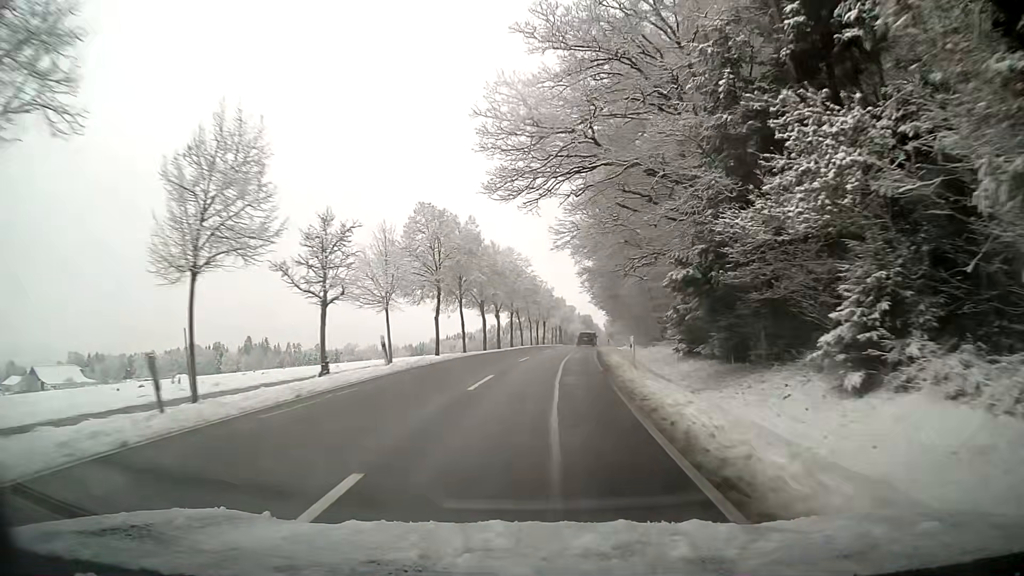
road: tertiary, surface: asphalt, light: Day
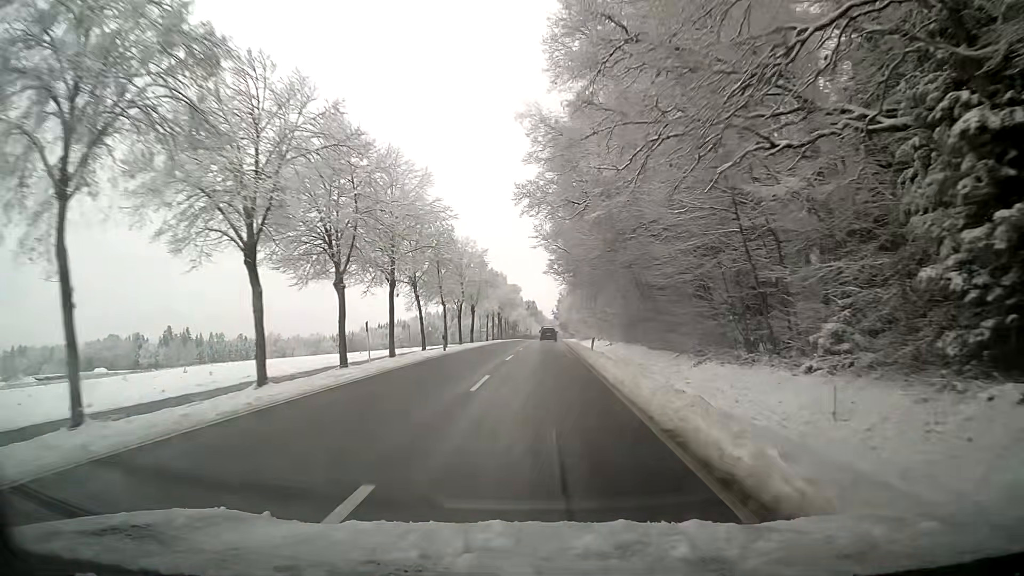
(+1.5, +36.5) m; +4°
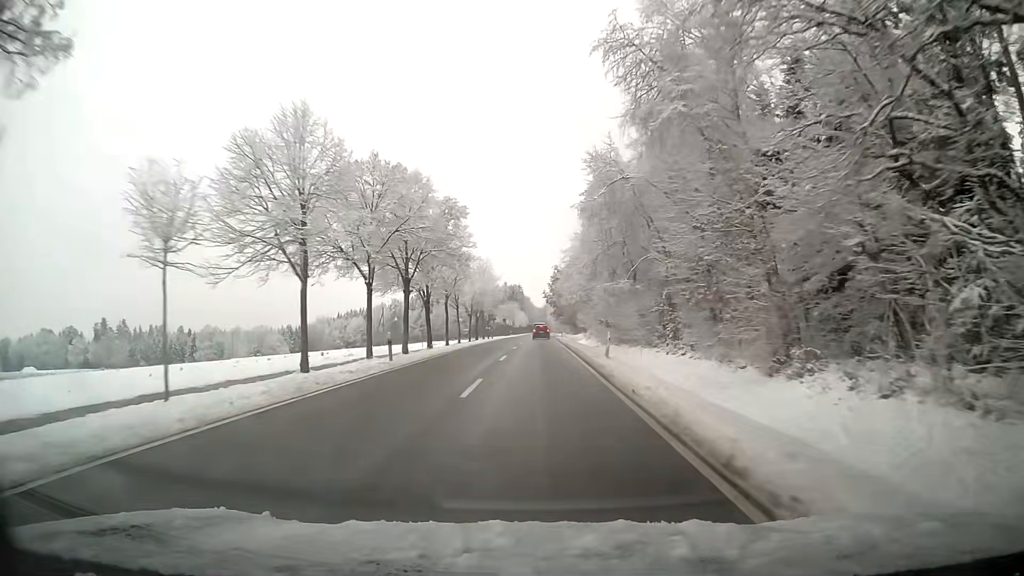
(+0.9, +61.6) m; +1°
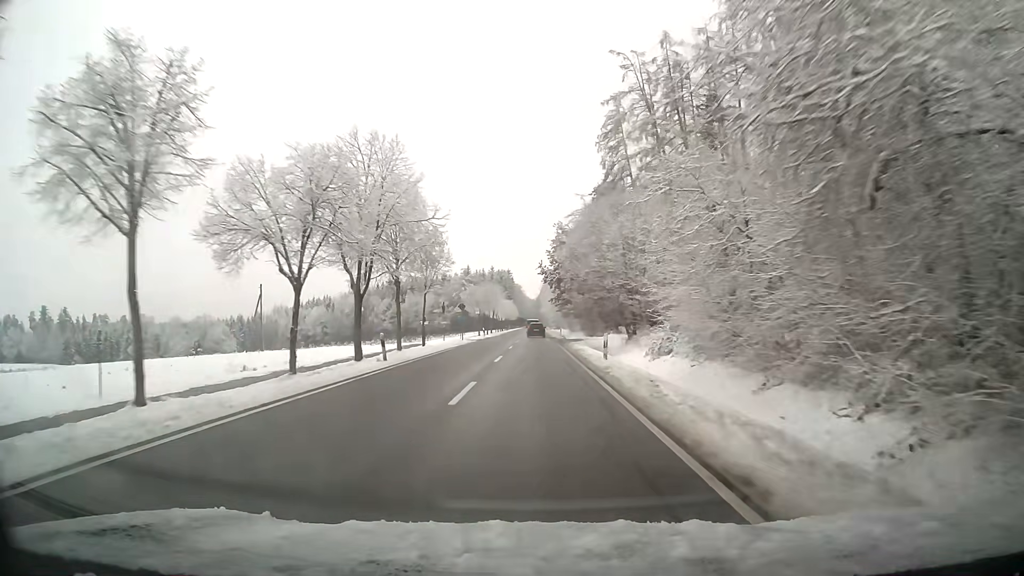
(+0.3, +49.6) m; 0°
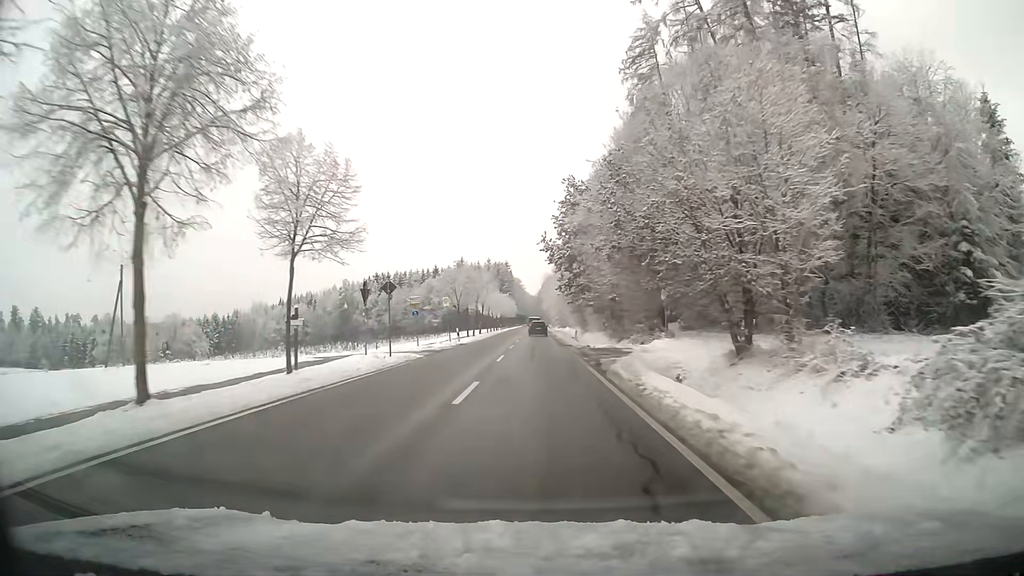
(0.0, +24.5) m; 0°
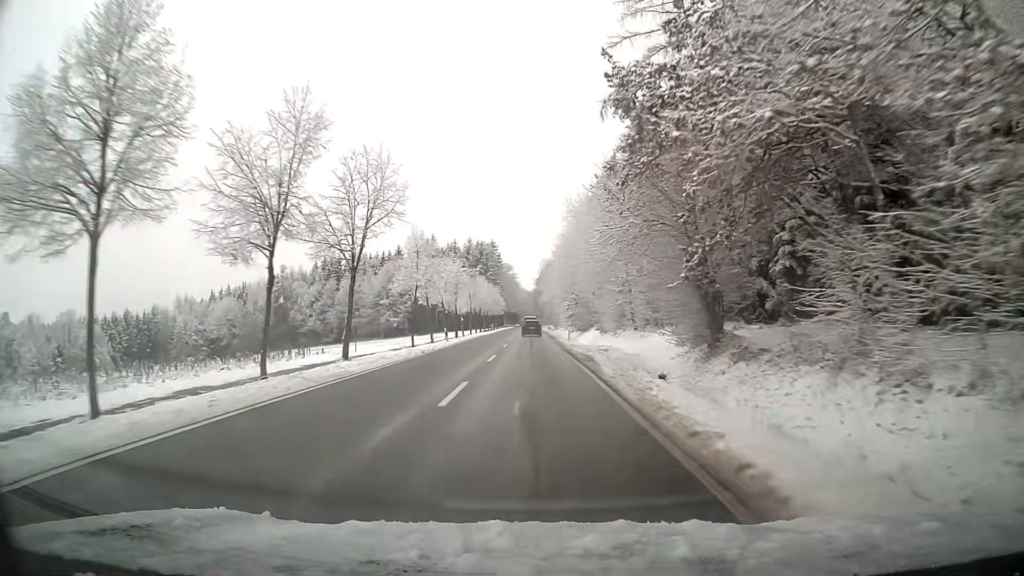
(+0.2, +60.2) m; 0°
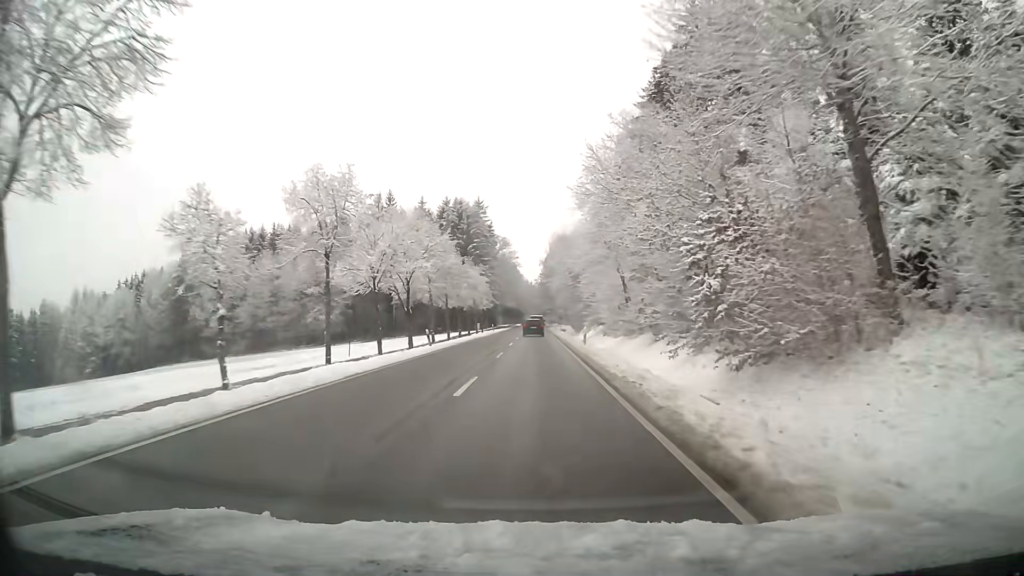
(-0.3, +59.0) m; -1°
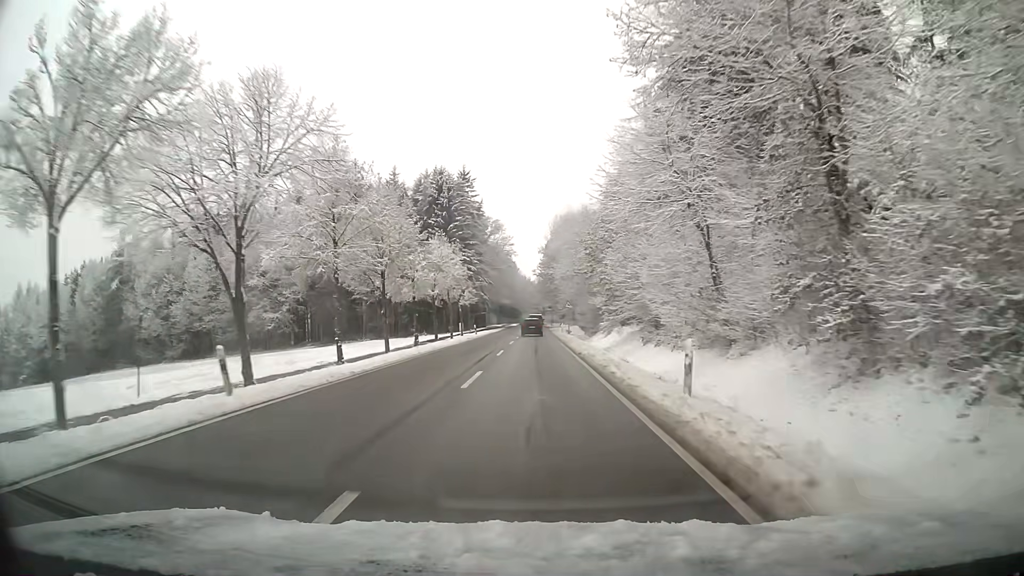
(+0.1, +22.8) m; 0°
(0, +10) (0, +20) (0, +30) (0, +40) (0, +50) (0, +60) (0, +70) (0, +80) (0, +90) (0, +100) m
